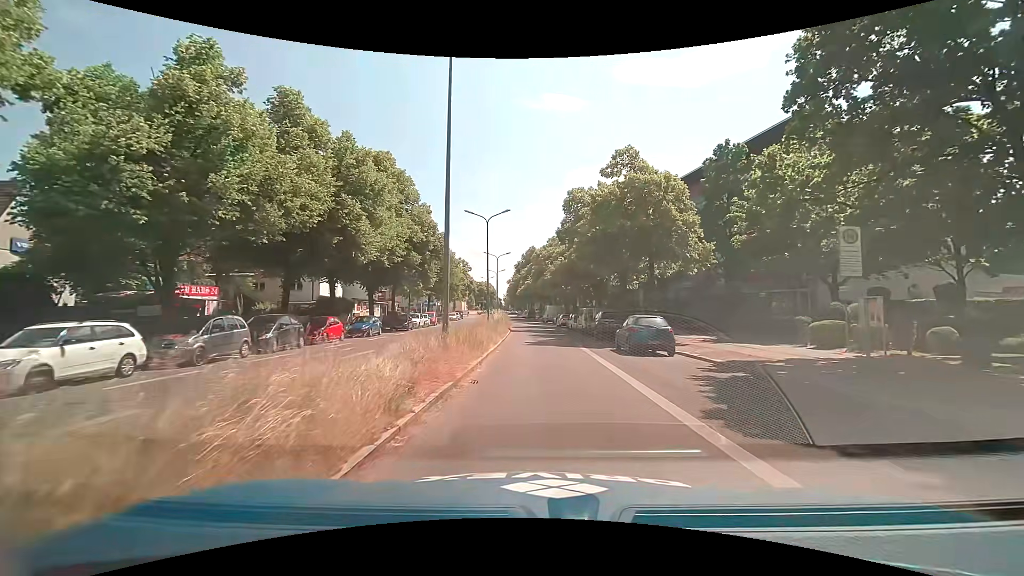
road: secondary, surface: asphalt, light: Day
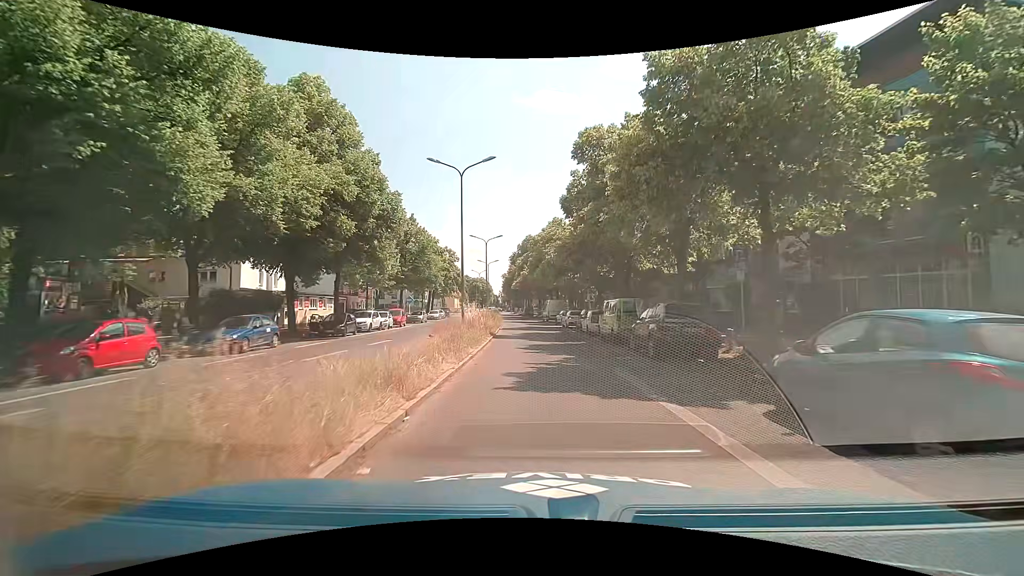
(+0.1, +14.5) m; 0°
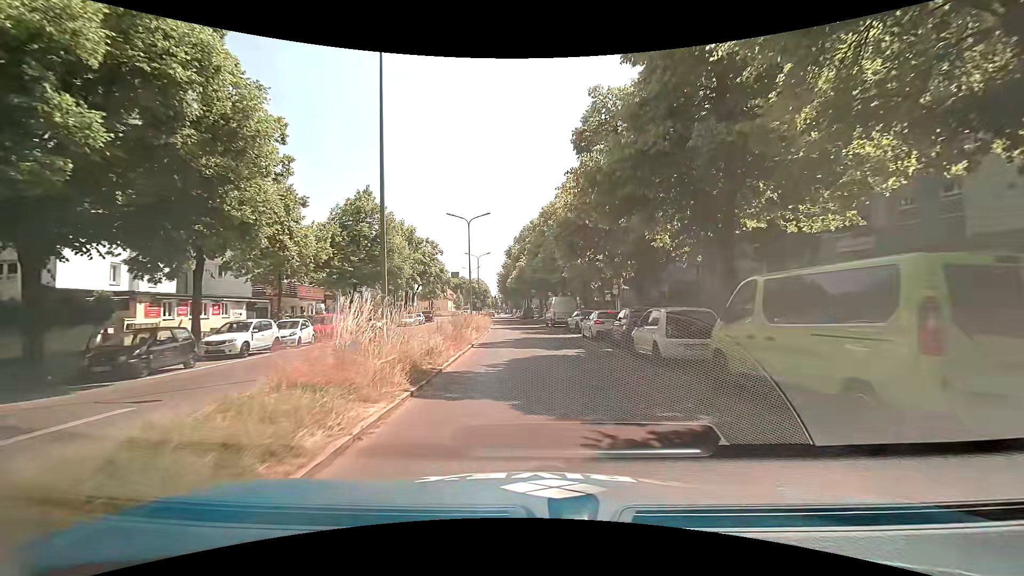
(0.0, +15.5) m; 0°
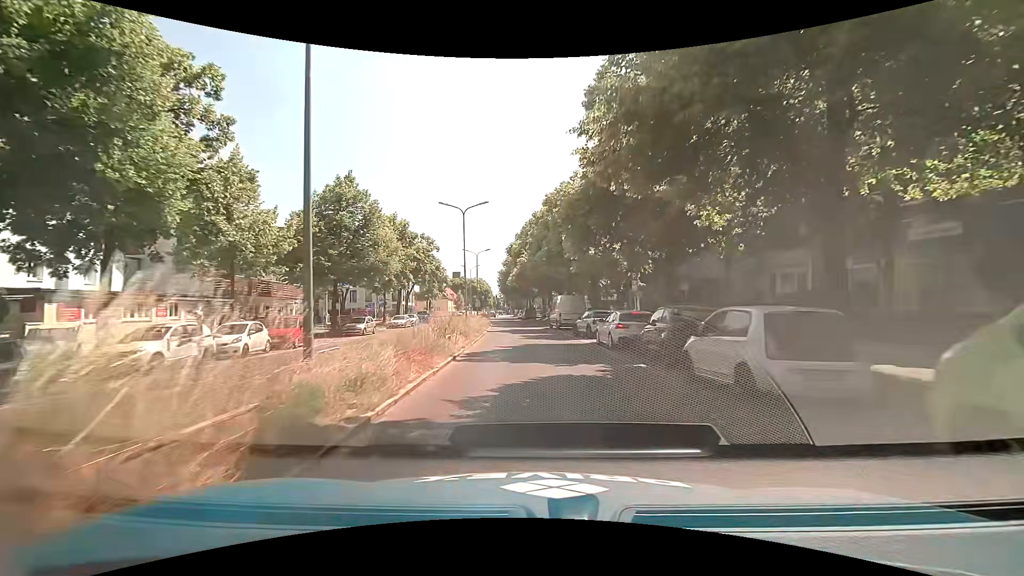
(0.0, +5.0) m; 0°
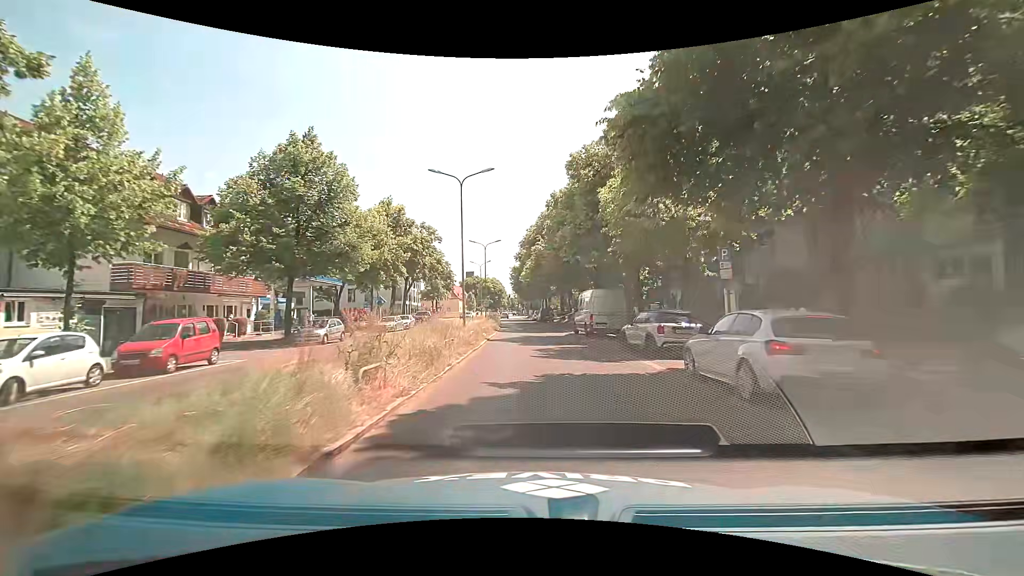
(-0.2, +10.0) m; -1°
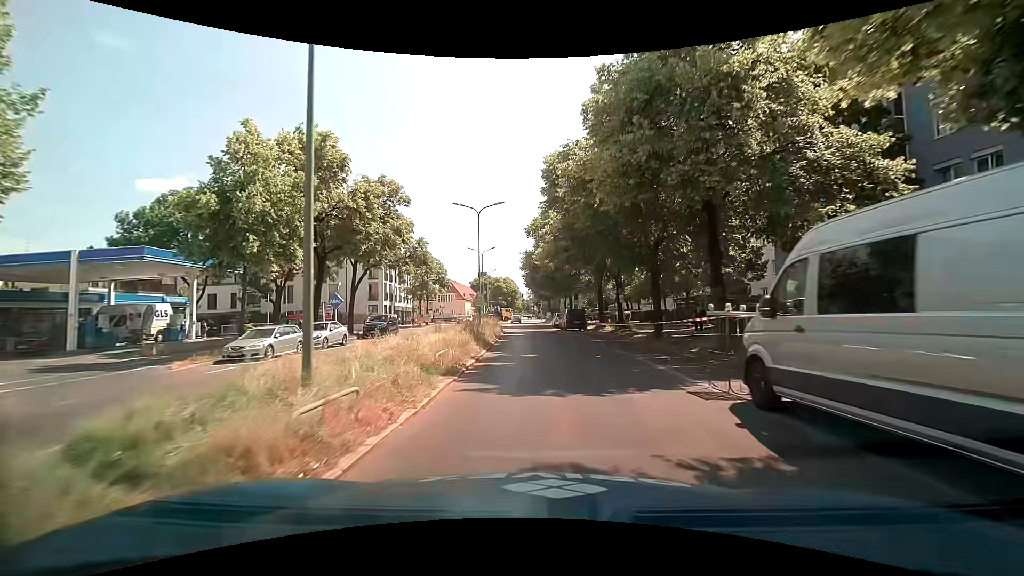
(-0.8, +23.6) m; -3°
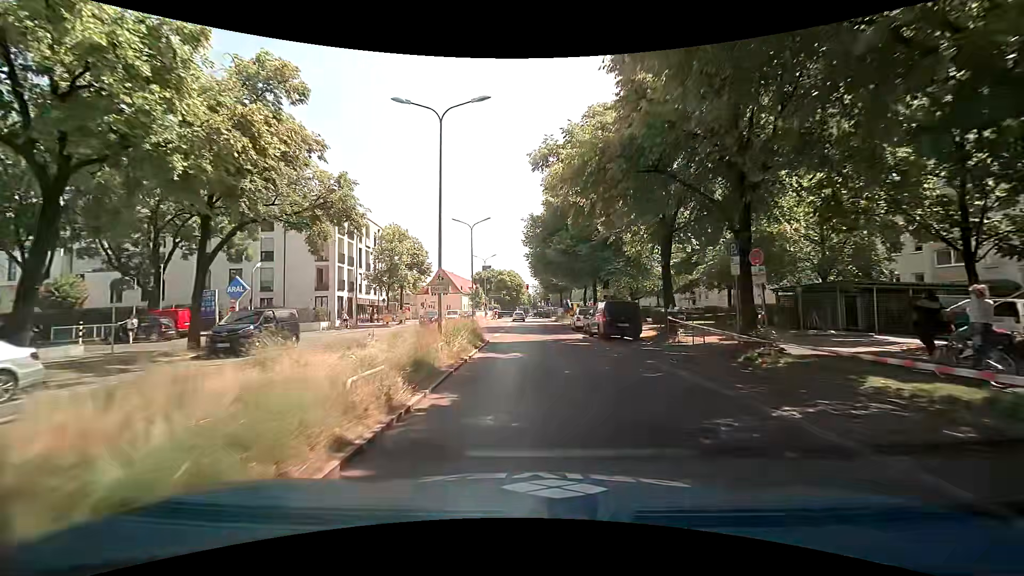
(-0.1, +19.2) m; -1°
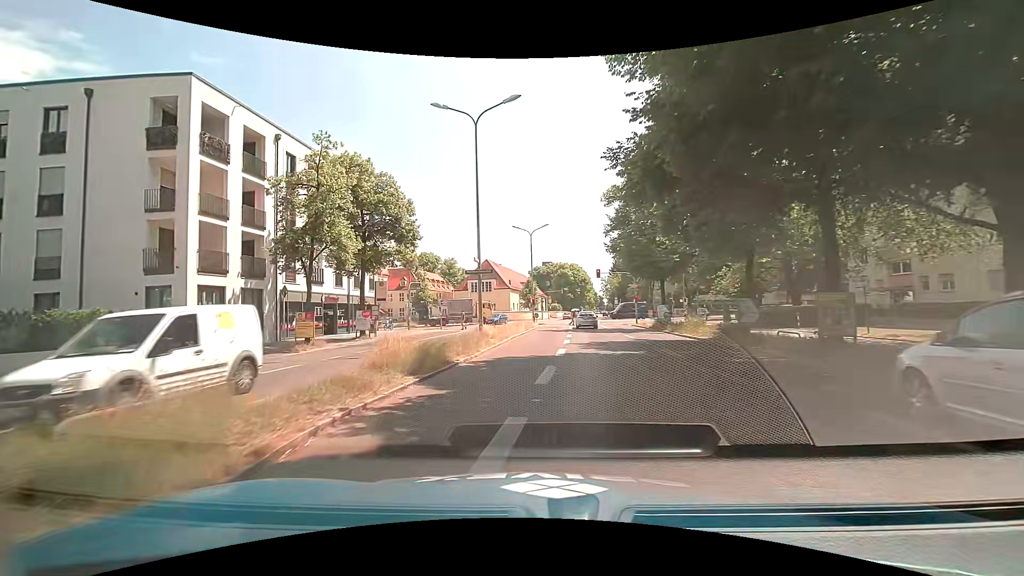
(-0.4, +29.6) m; -6°
